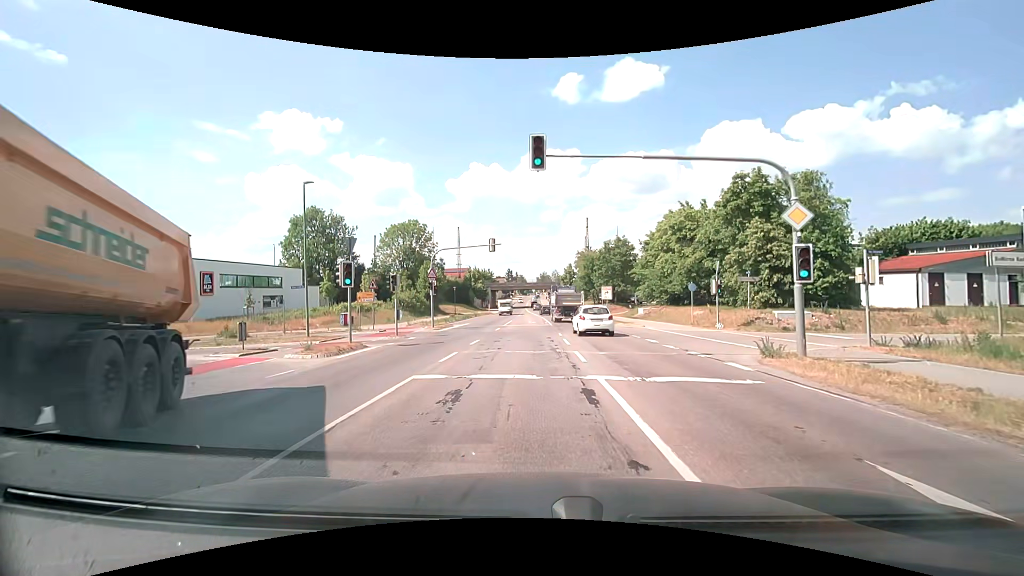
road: secondary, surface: asphalt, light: Day
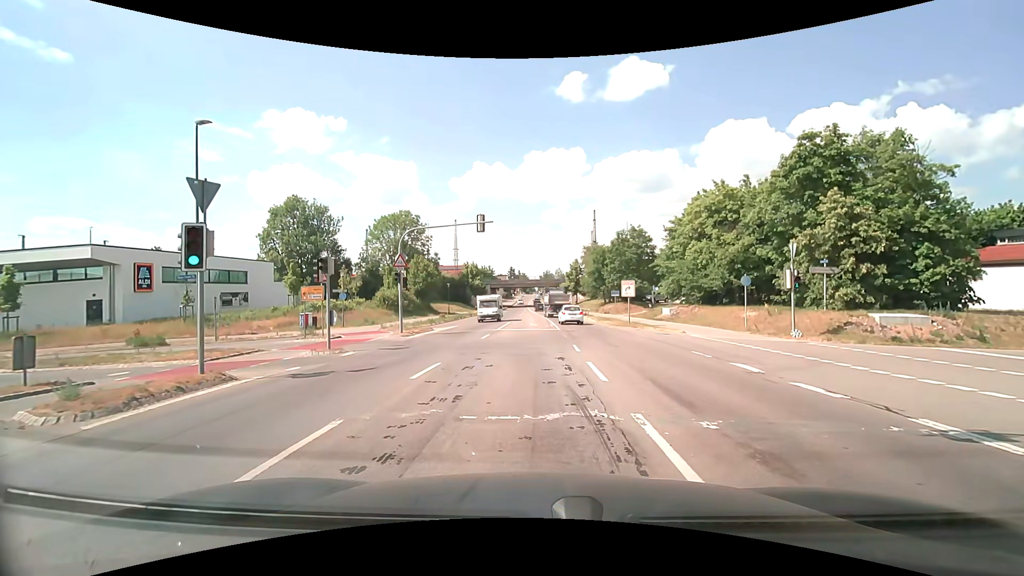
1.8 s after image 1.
(-0.1, +8.9) m; 0°
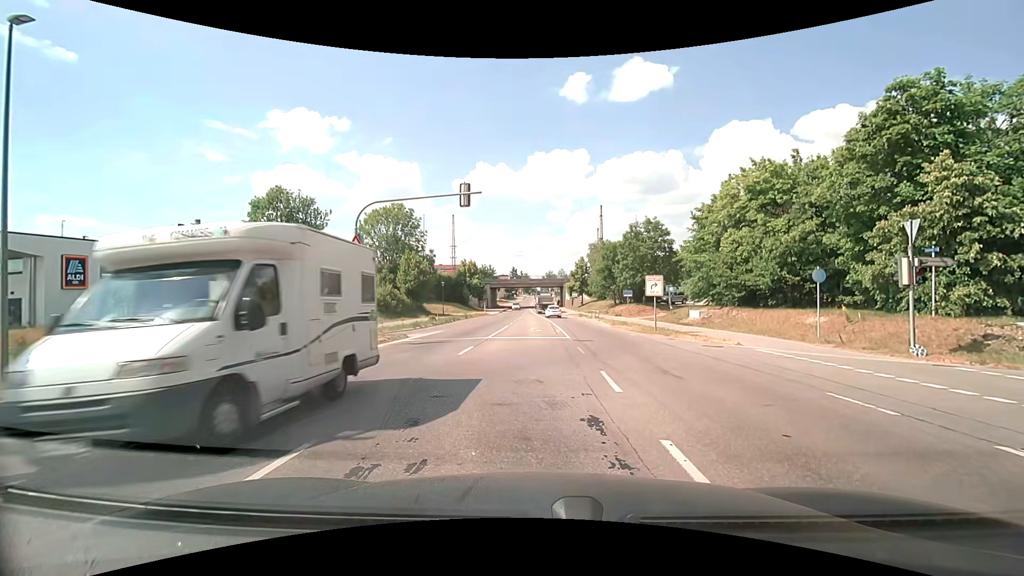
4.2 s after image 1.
(-0.1, +6.9) m; -1°
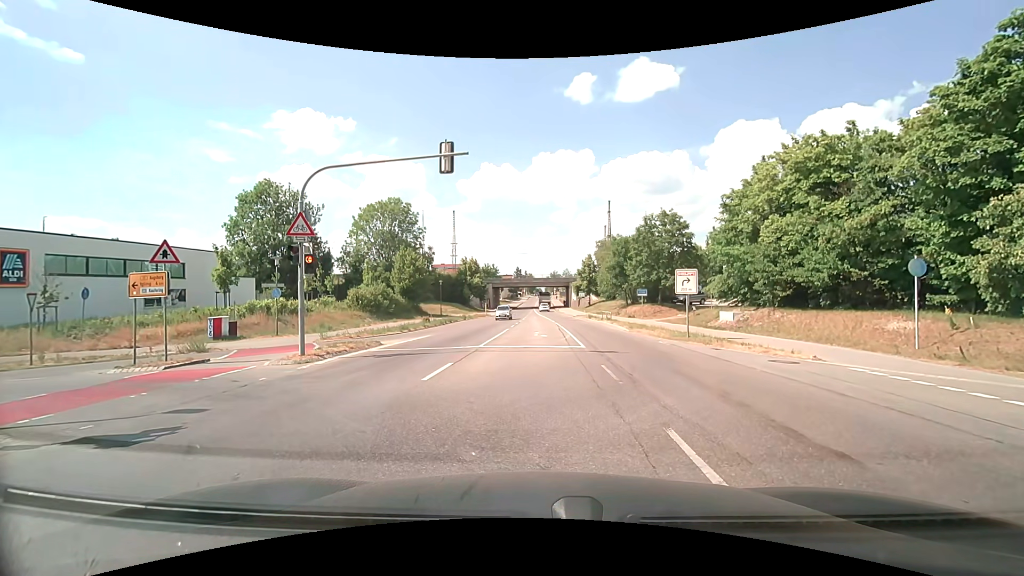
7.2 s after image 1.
(0.0, +5.0) m; +1°
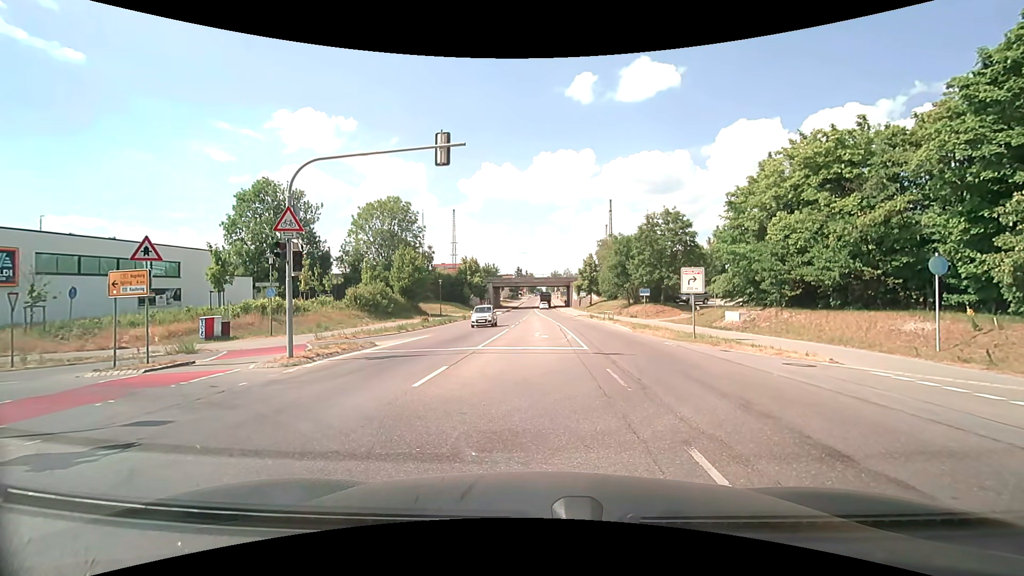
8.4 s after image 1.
(0.0, +0.8) m; 0°
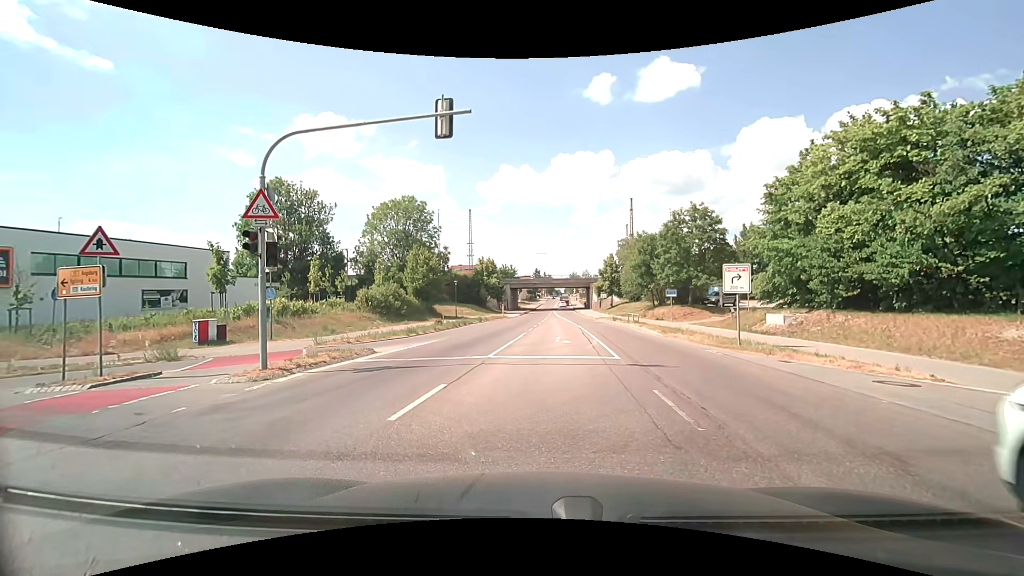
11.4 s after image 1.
(0.0, +2.6) m; -3°
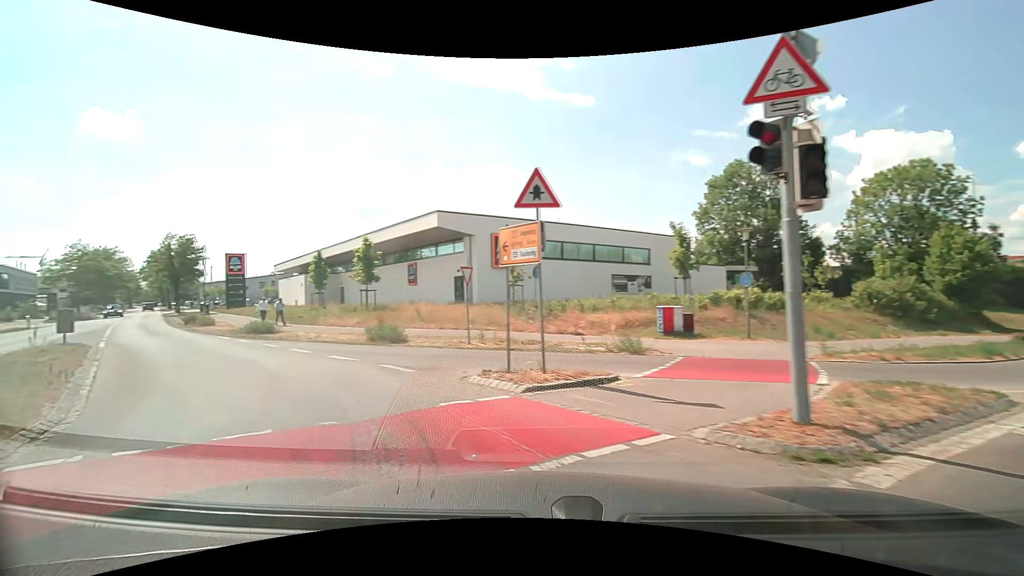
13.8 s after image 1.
(-2.8, +6.9) m; -48°
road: tertiary
